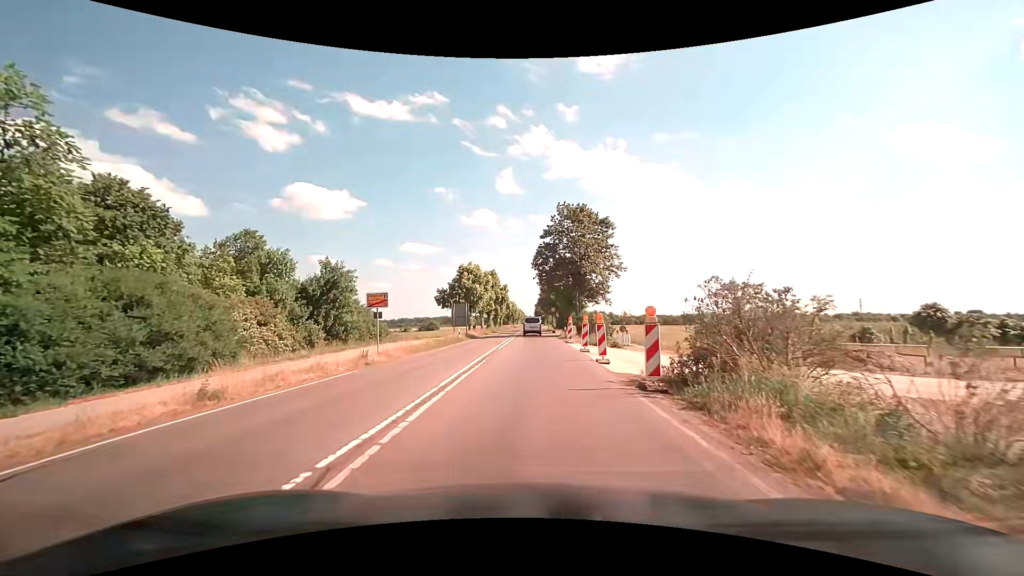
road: secondary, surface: asphalt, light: Day
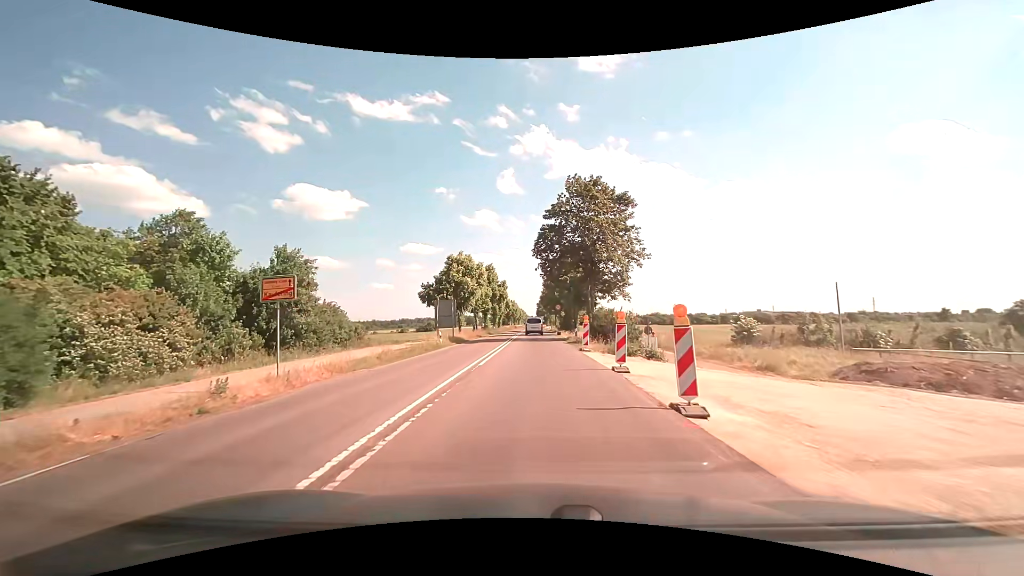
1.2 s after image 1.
(0.0, +9.3) m; 0°
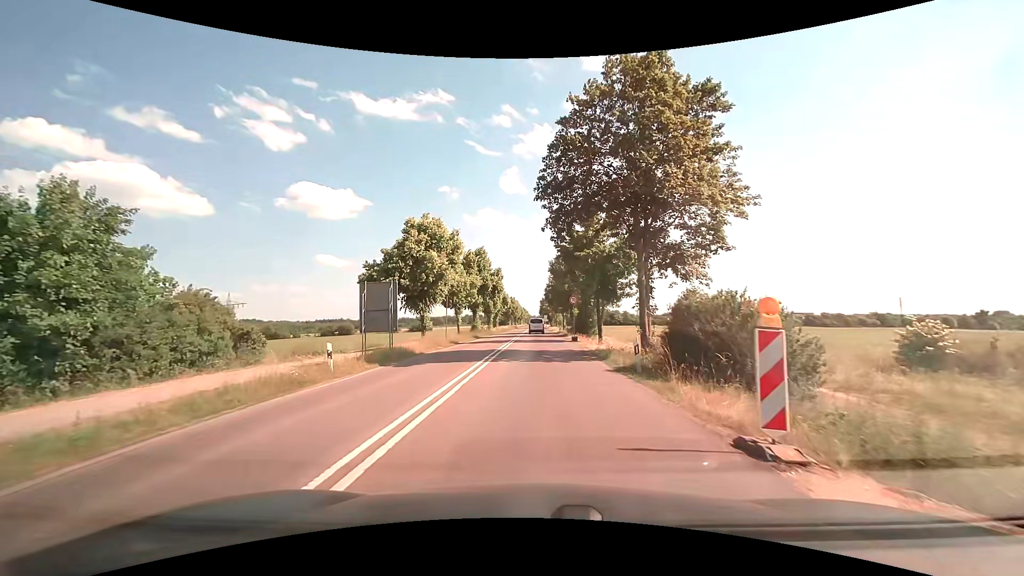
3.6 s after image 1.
(-0.1, +18.2) m; 0°
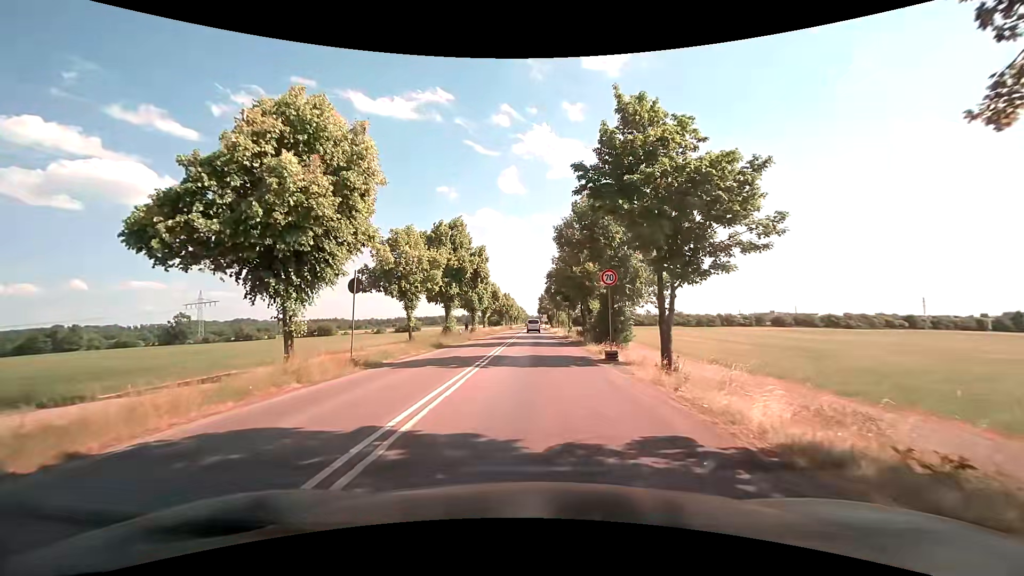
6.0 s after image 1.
(0.0, +18.5) m; 0°
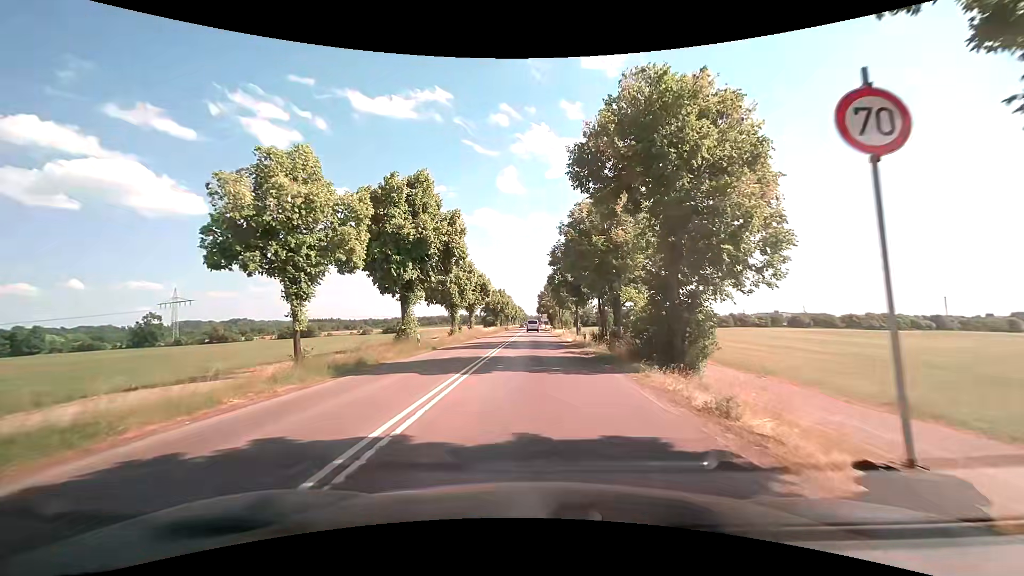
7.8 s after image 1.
(0.0, +14.7) m; 0°
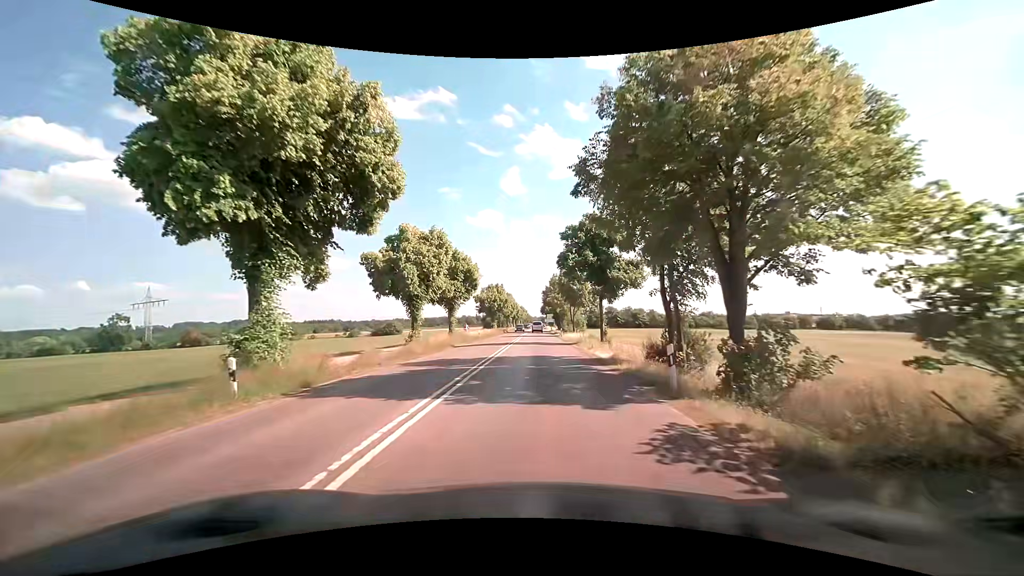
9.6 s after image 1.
(0.0, +17.1) m; 0°
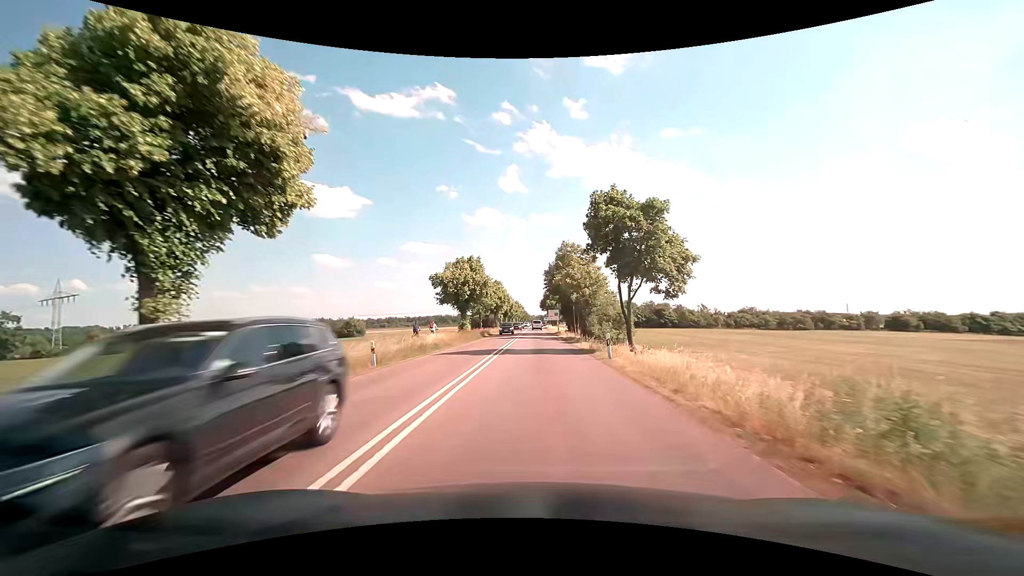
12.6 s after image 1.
(-0.2, +35.4) m; 0°
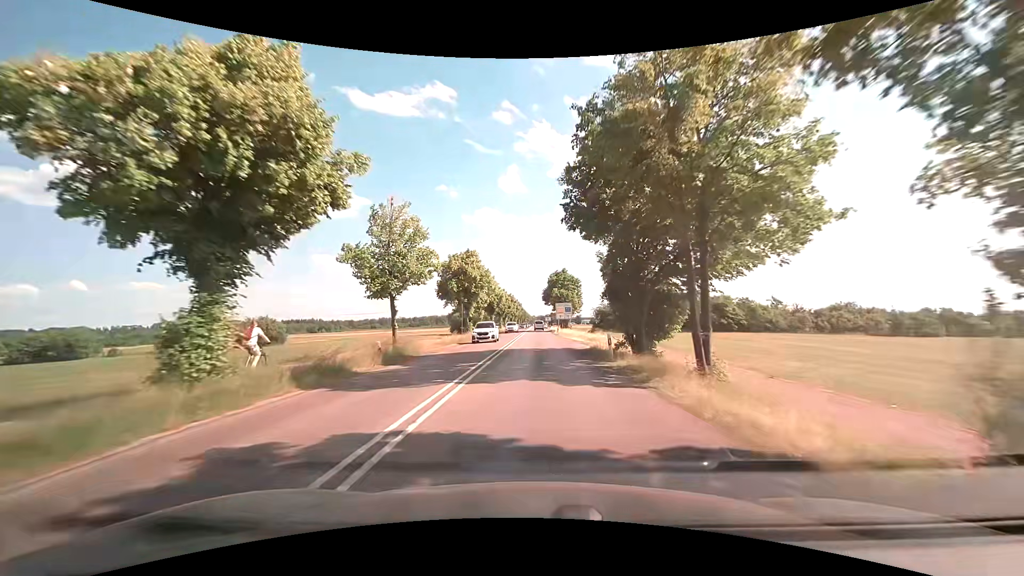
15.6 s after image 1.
(-0.1, +42.9) m; 0°
(0, +10) (0, +20) (0, +30) (0, +40) (0, +50) (0, +60) (0, +70) (0, +80) (0, +90) (0, +100) m
